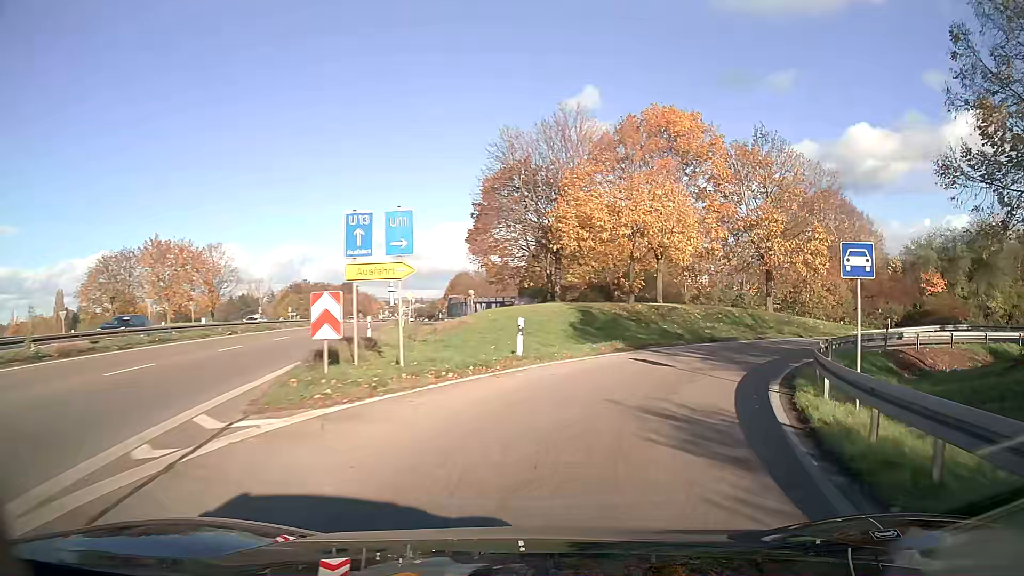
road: trunk_link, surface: asphalt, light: Day
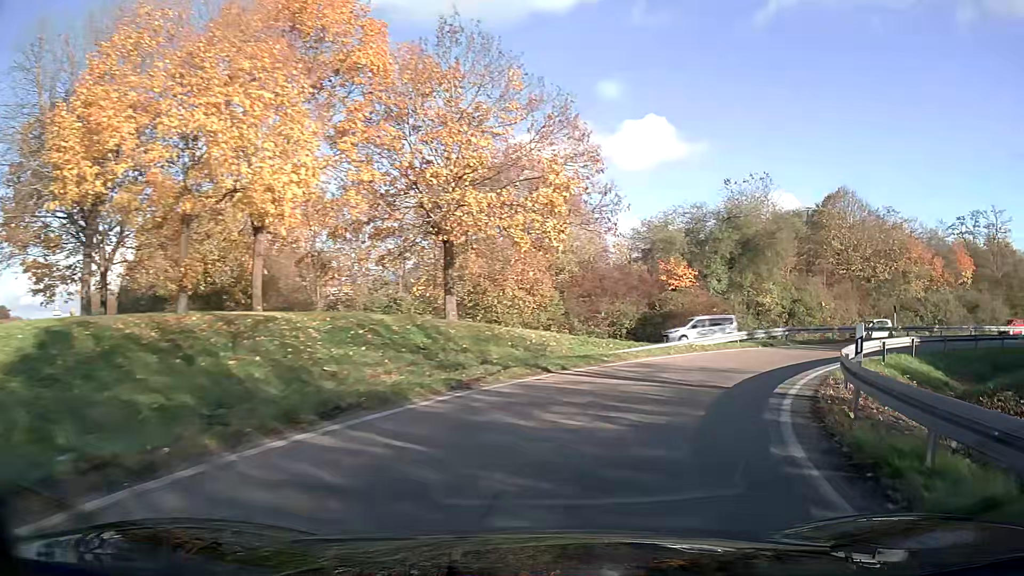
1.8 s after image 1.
(+4.6, +18.0) m; +30°
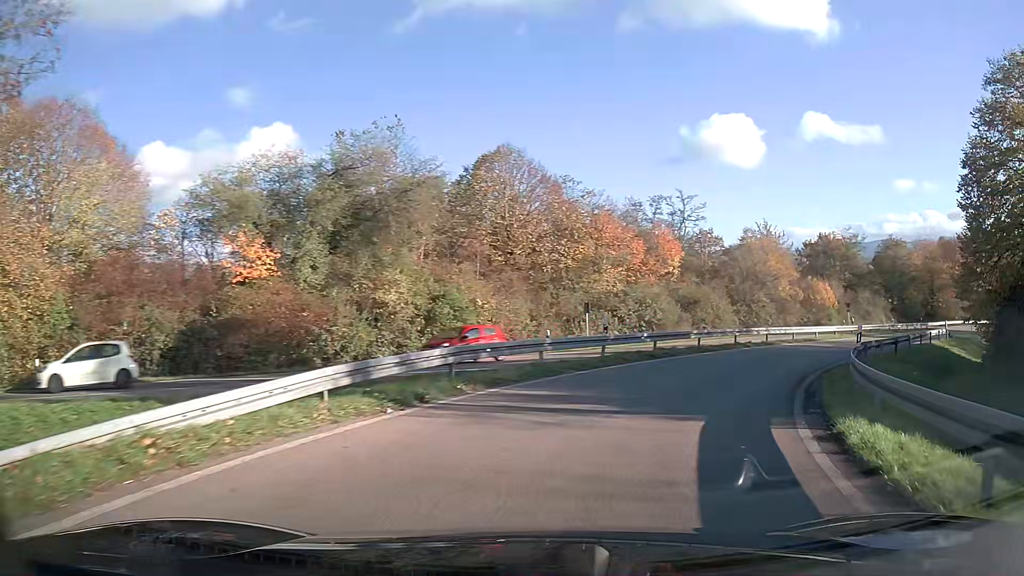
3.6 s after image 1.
(+5.0, +17.3) m; +33°
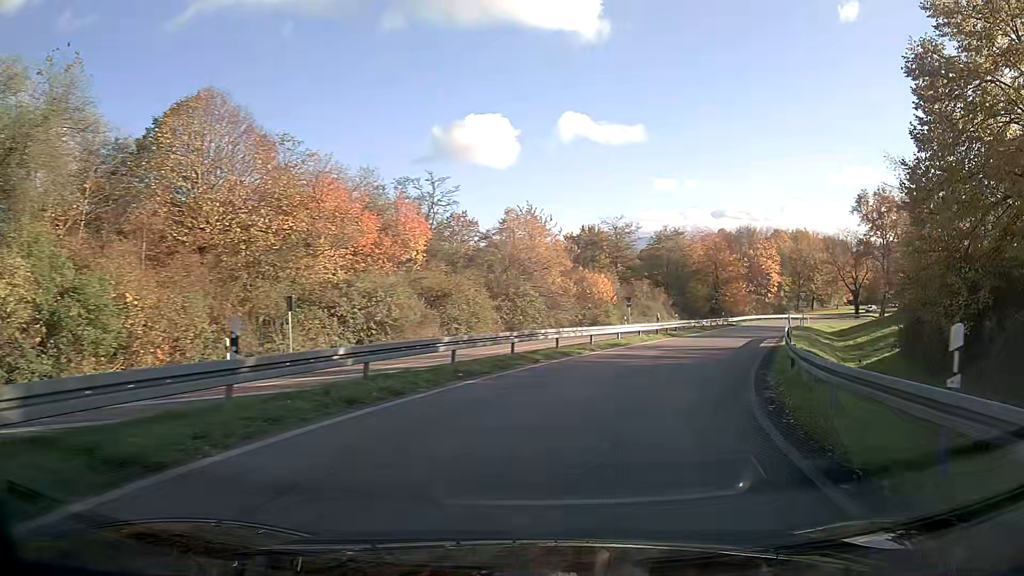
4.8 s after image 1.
(+2.2, +11.7) m; +20°
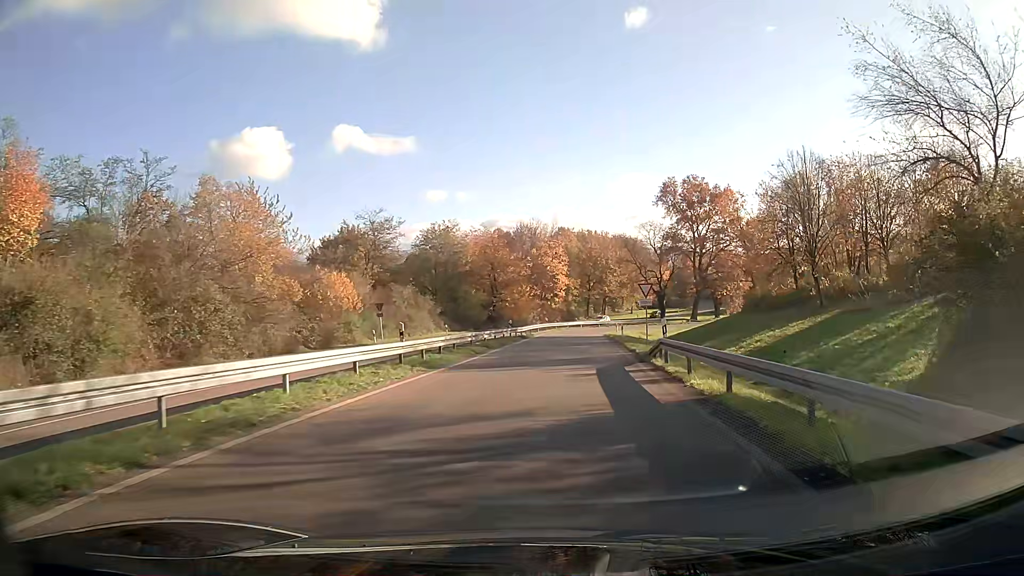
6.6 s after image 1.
(+3.2, +18.4) m; +16°
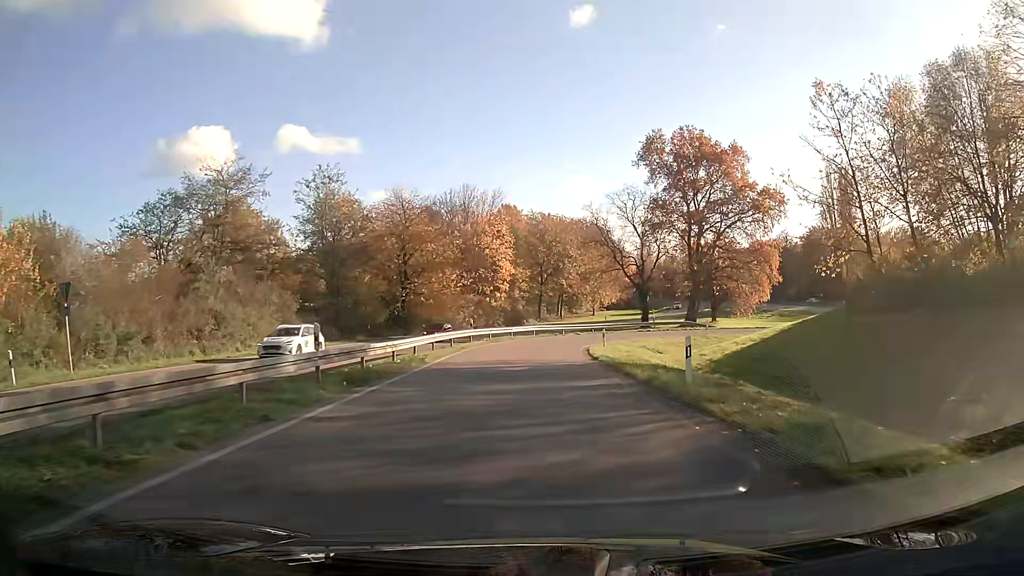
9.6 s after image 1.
(+1.4, +32.8) m; +4°
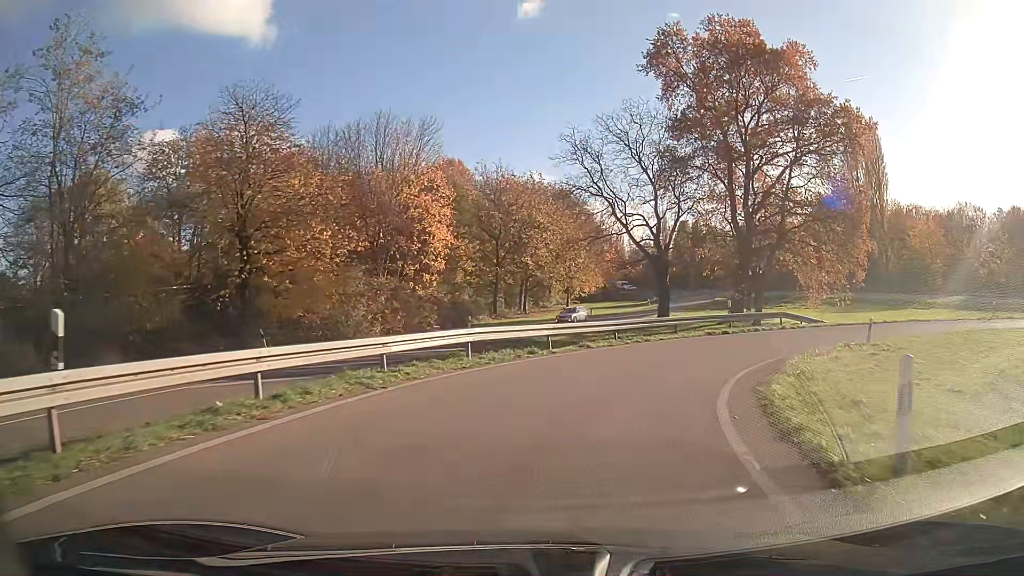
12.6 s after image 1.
(+0.9, +32.1) m; +6°
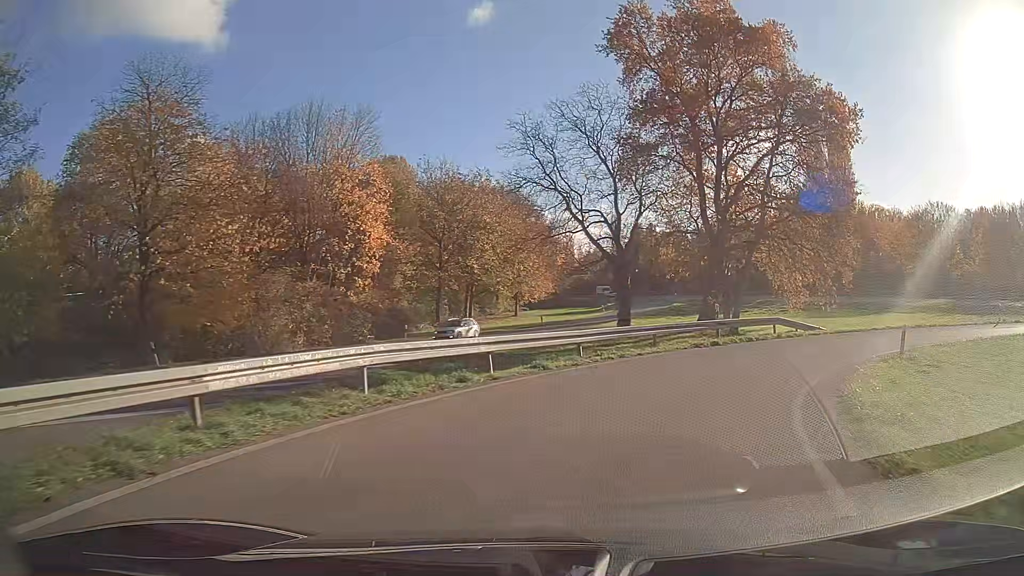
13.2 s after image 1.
(+0.3, +5.7) m; +6°
